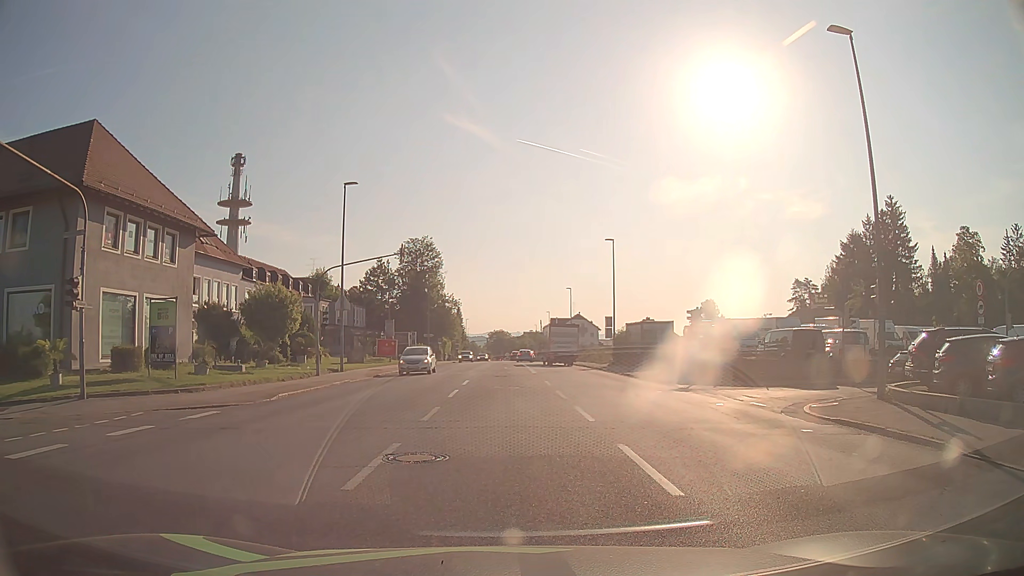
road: tertiary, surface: asphalt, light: Day
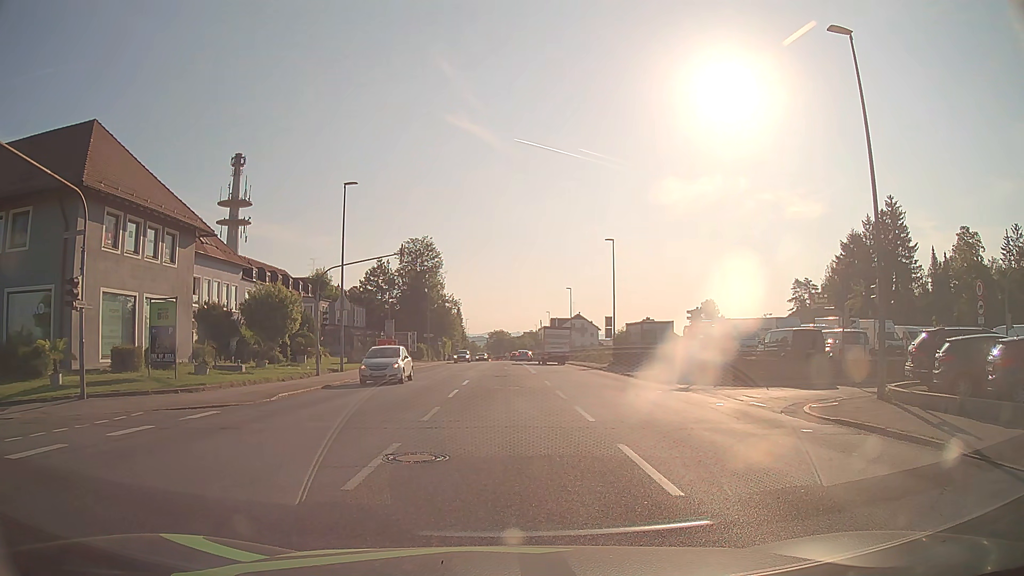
(0.0, 0.0) m; 0°
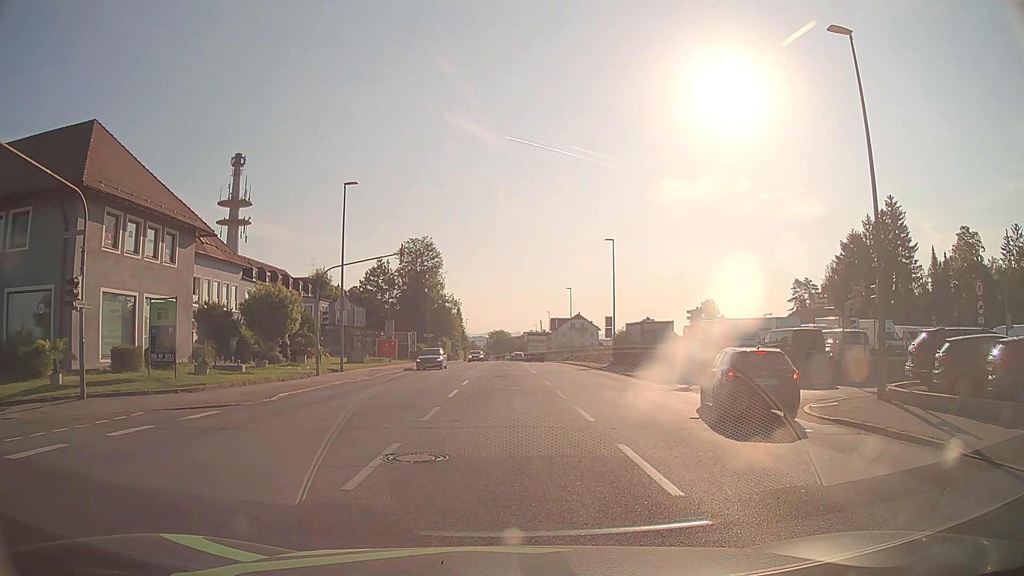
(0.0, 0.0) m; 0°
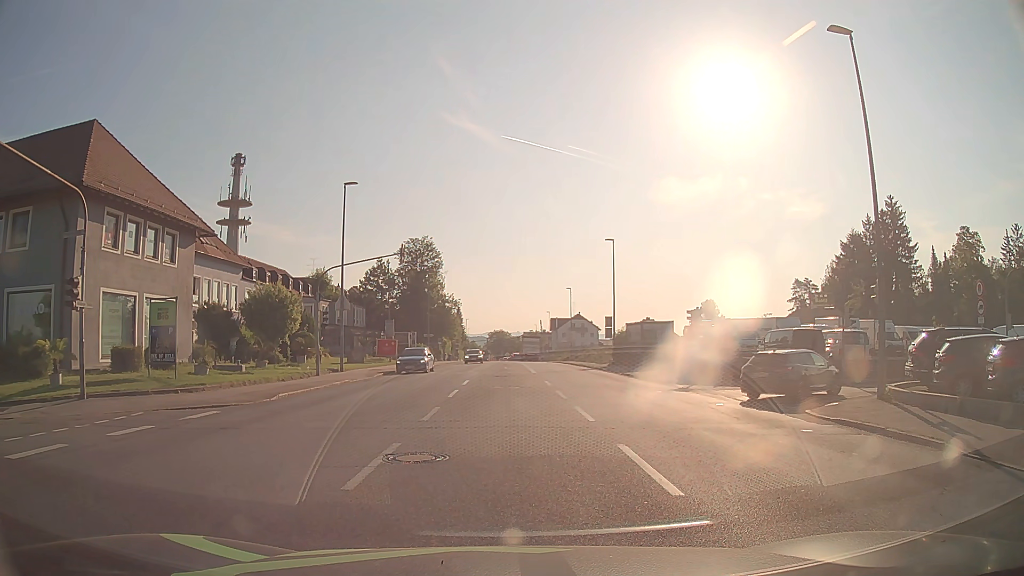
(0.0, 0.0) m; 0°
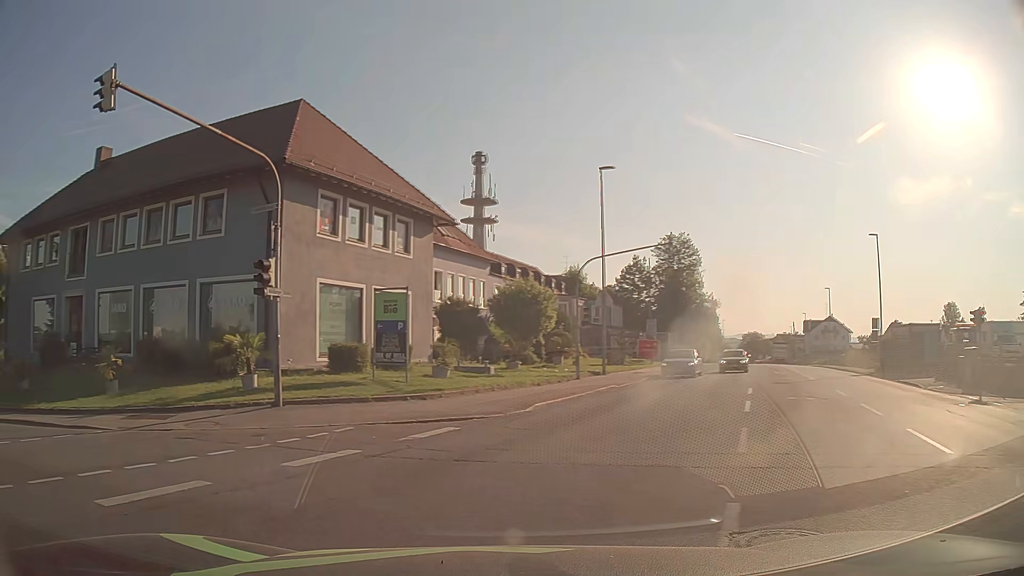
(-0.6, +3.9) m; -20°
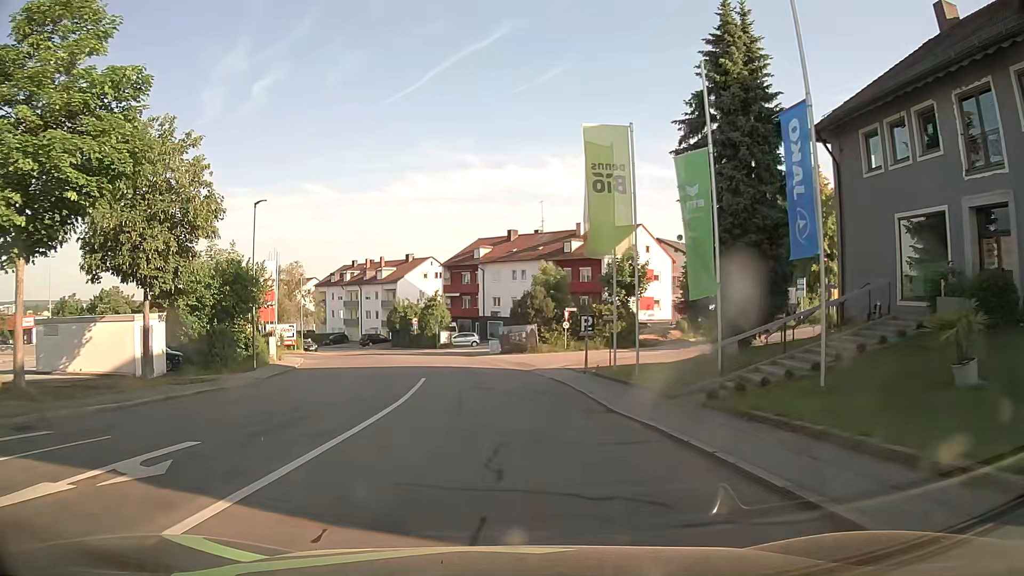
(-11.2, +11.6) m; -68°
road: residential
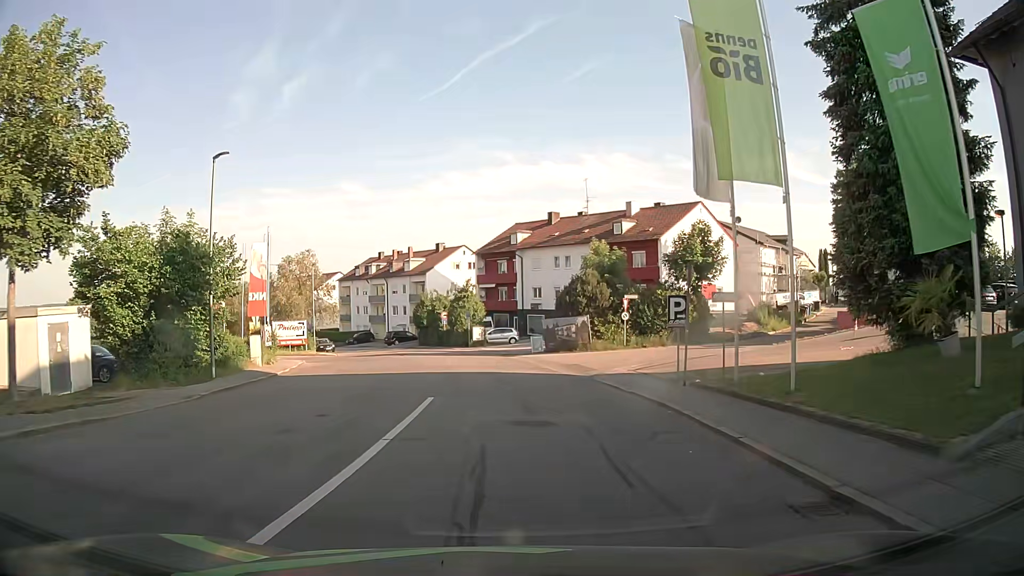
(-0.3, +9.1) m; -3°
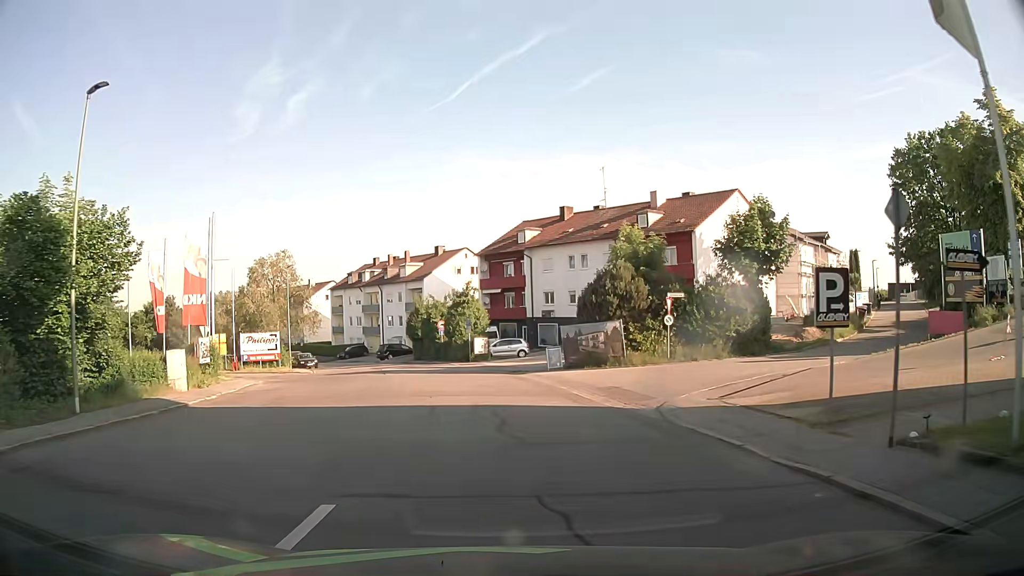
(0.0, +9.0) m; -1°
